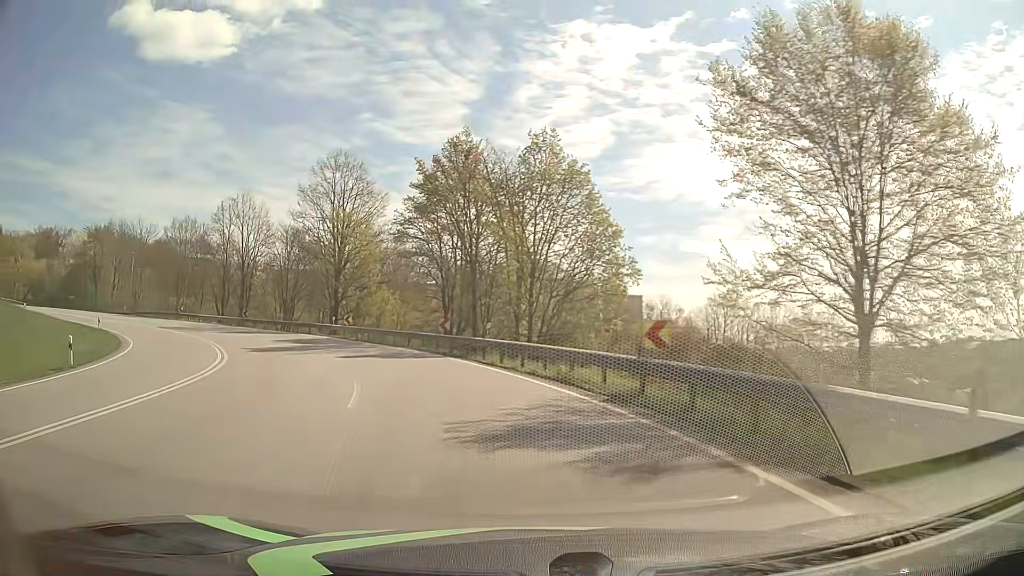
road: primary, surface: asphalt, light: Day
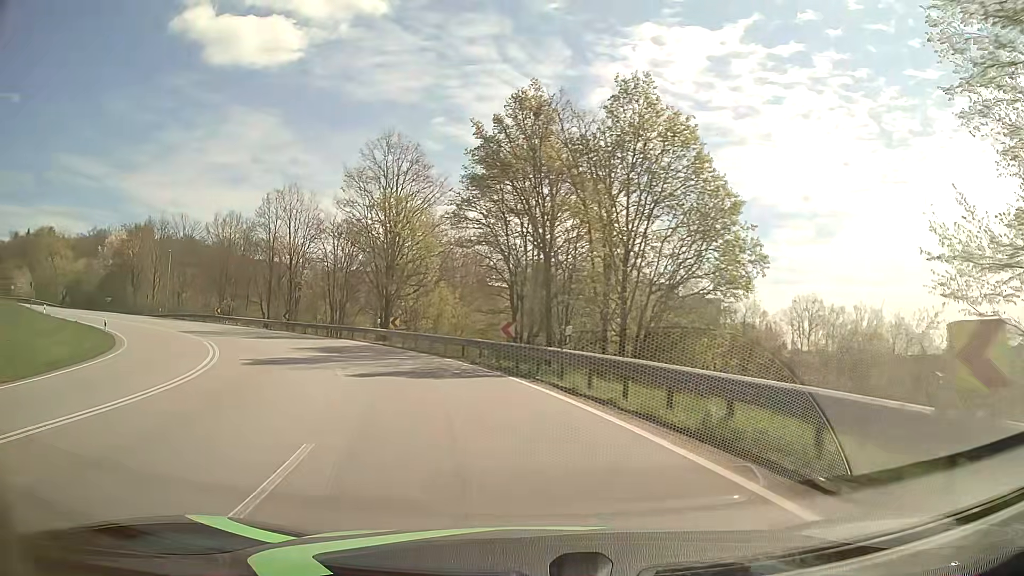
(-0.5, +7.7) m; -7°
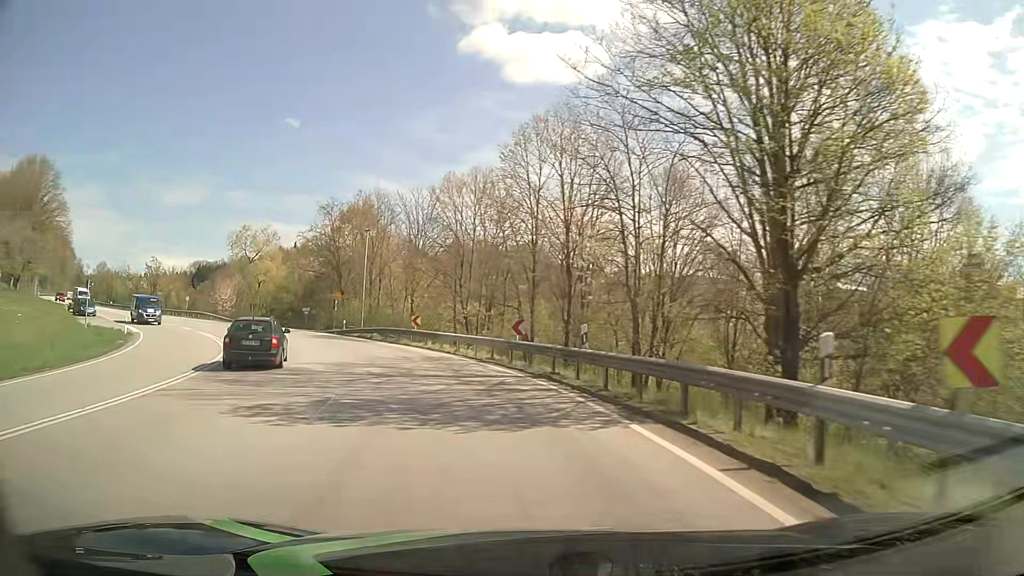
(-7.5, +29.6) m; -28°
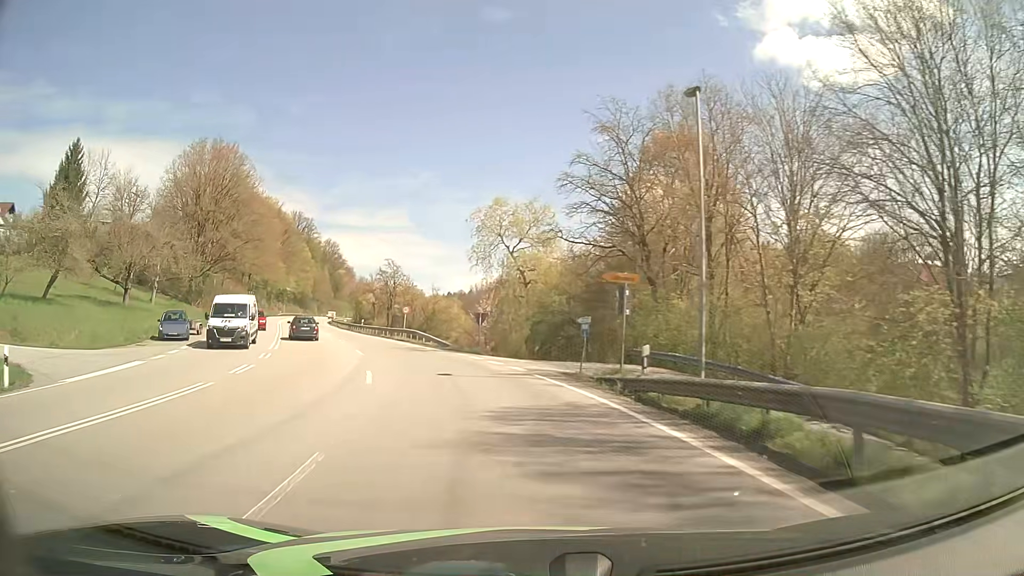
(-7.4, +29.8) m; -28°
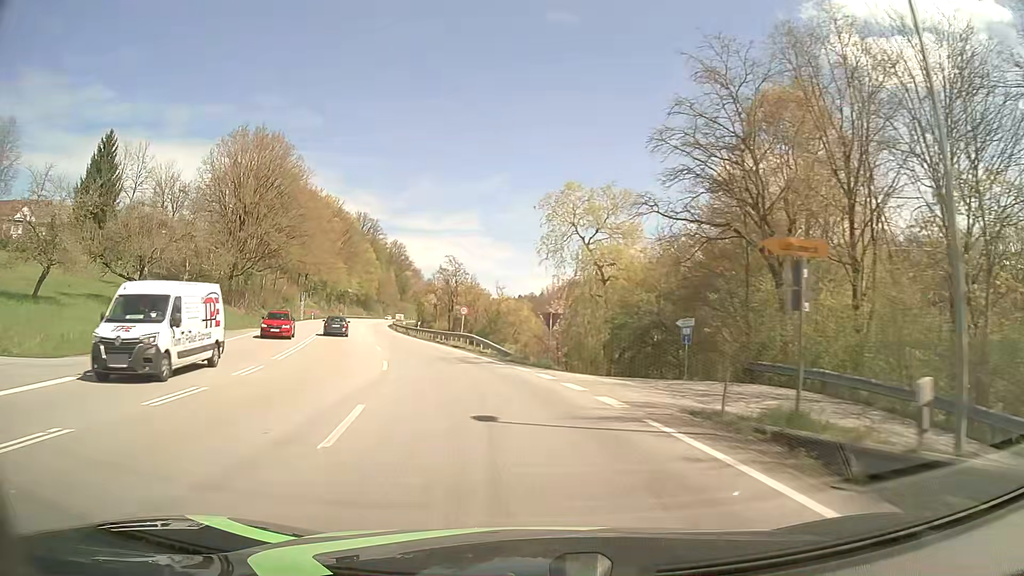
(-0.4, +7.7) m; -6°
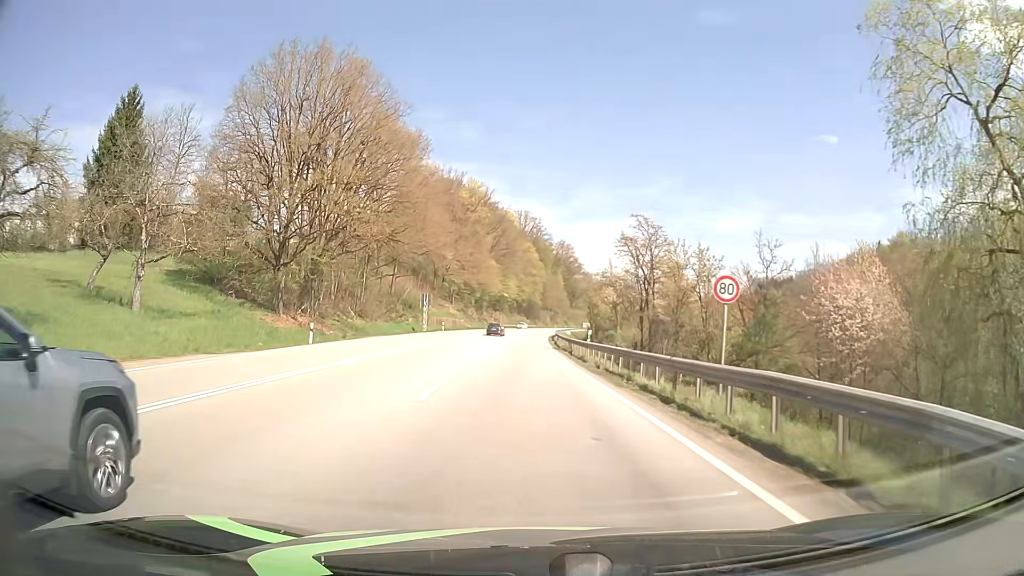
(-4.8, +31.1) m; -14°
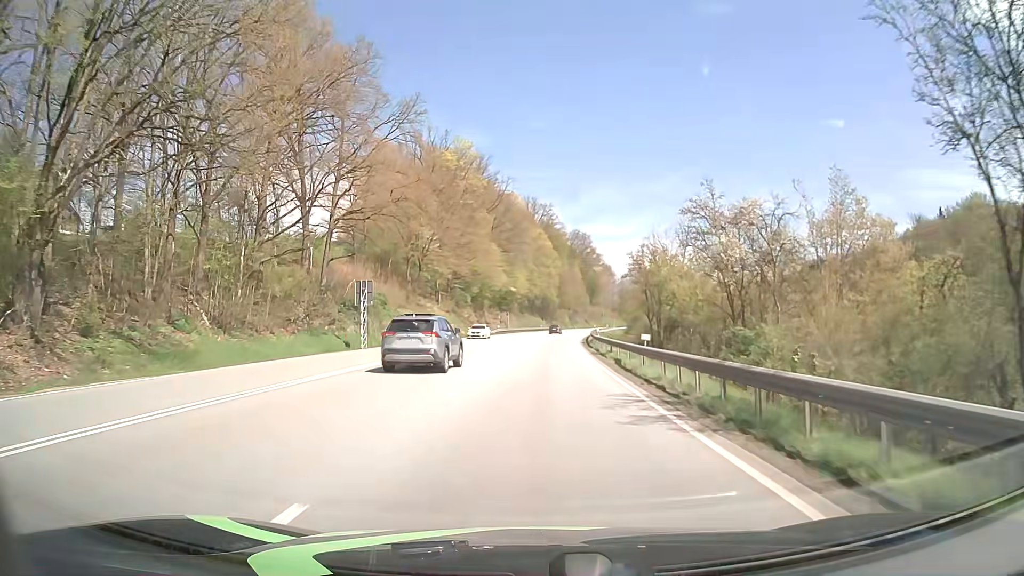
(-0.7, +35.3) m; -1°
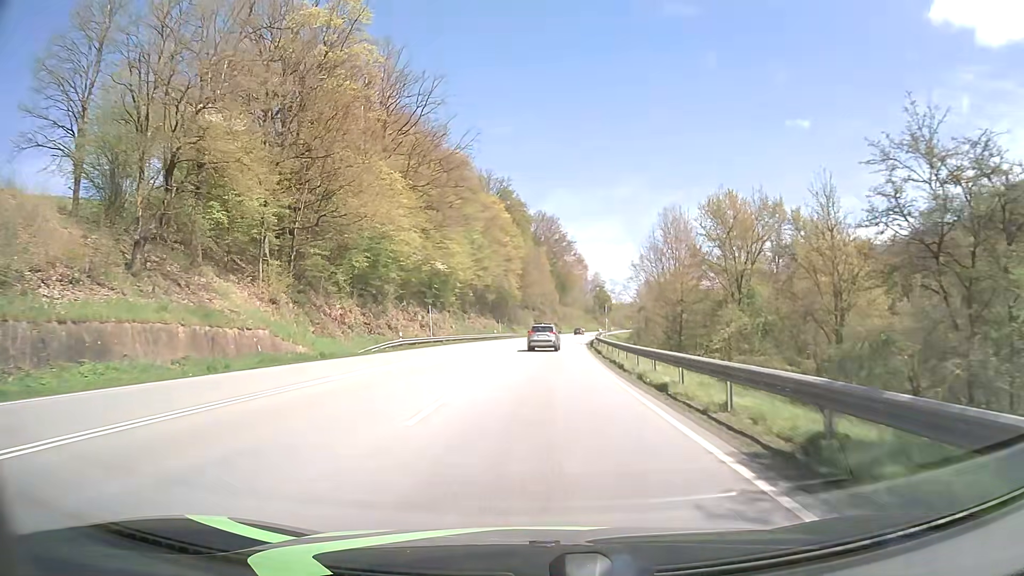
(+1.5, +51.9) m; +4°
(0, +10) (0, +20) (0, +30) (+1, +40) (+1, +50) (+2, +60) (+3, +70) (+4, +80) (+5, +90) (+6, +100) m
